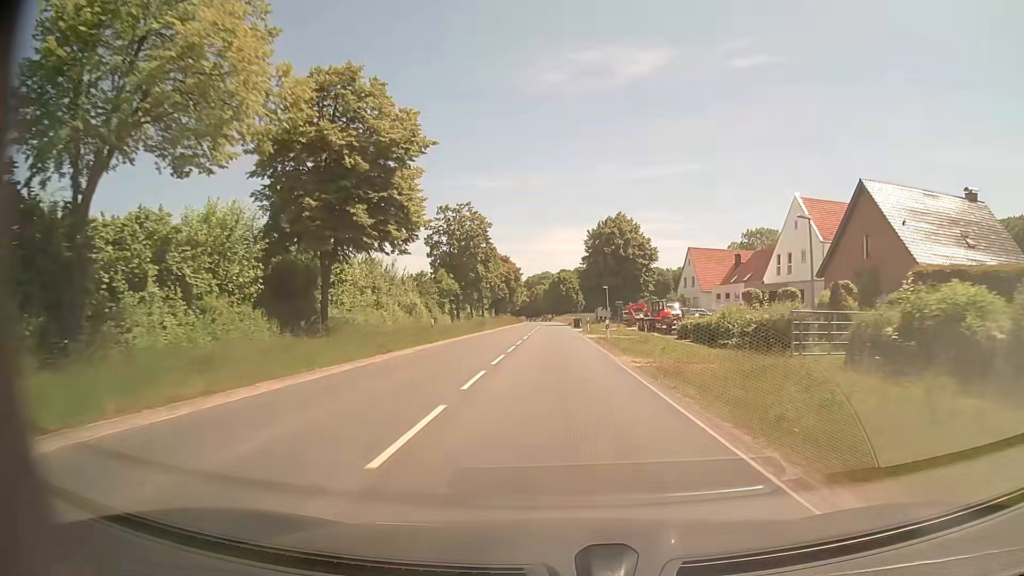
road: secondary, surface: asphalt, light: Day
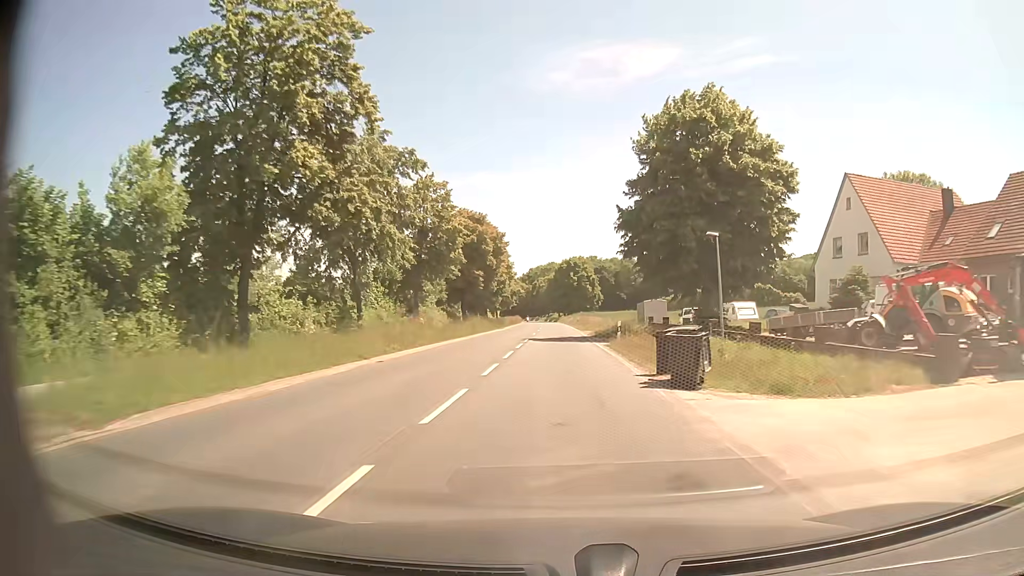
(-0.4, +54.0) m; -1°
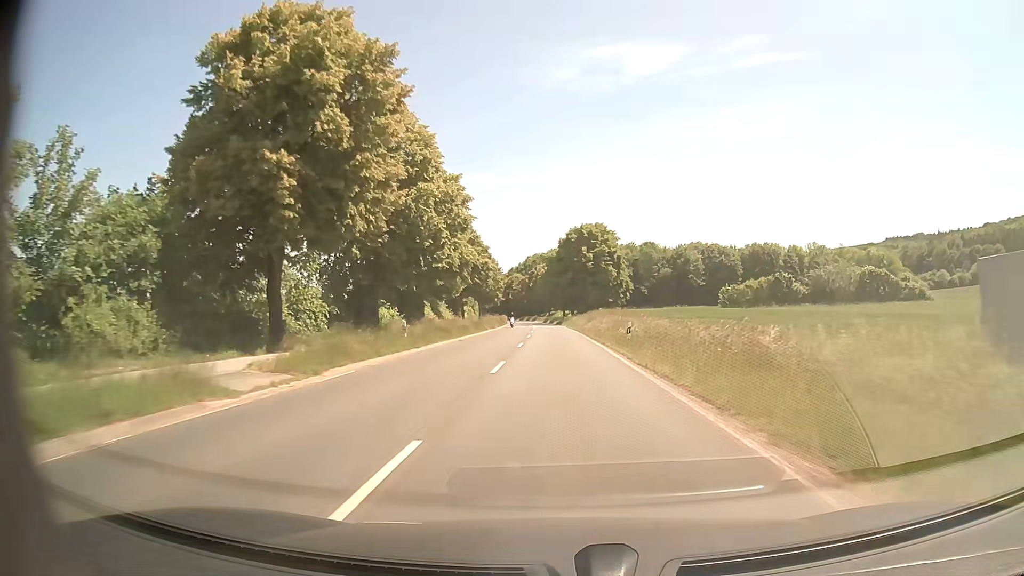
(-0.2, +54.0) m; 0°
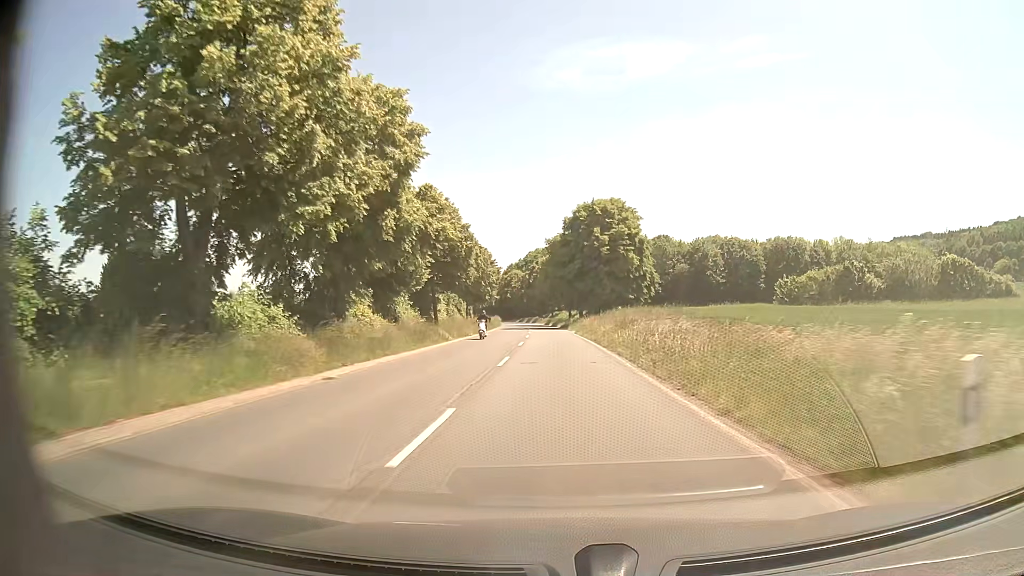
(0.0, +21.6) m; 0°
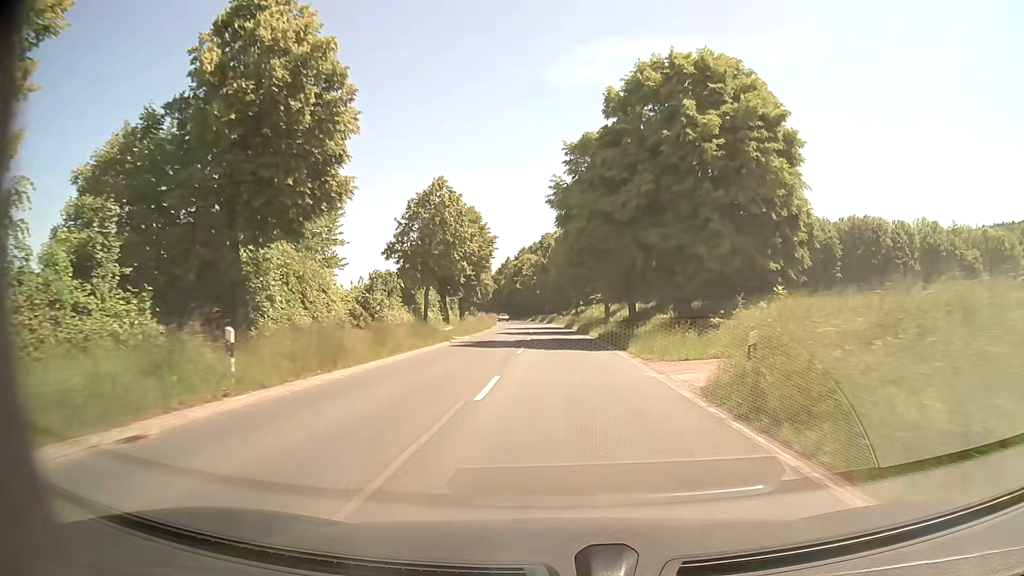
(-0.5, +43.2) m; -2°
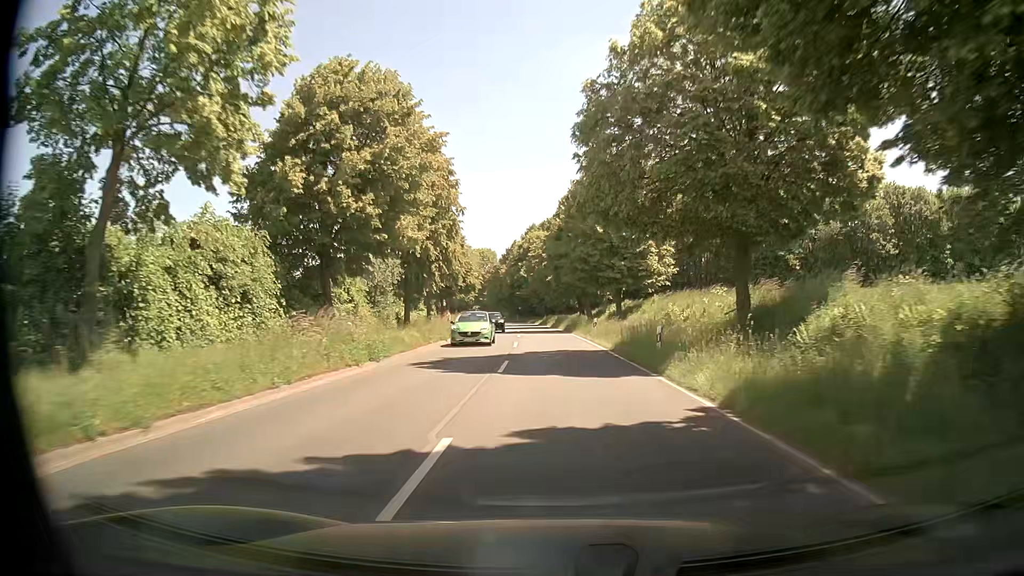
(-0.6, +43.2) m; -2°
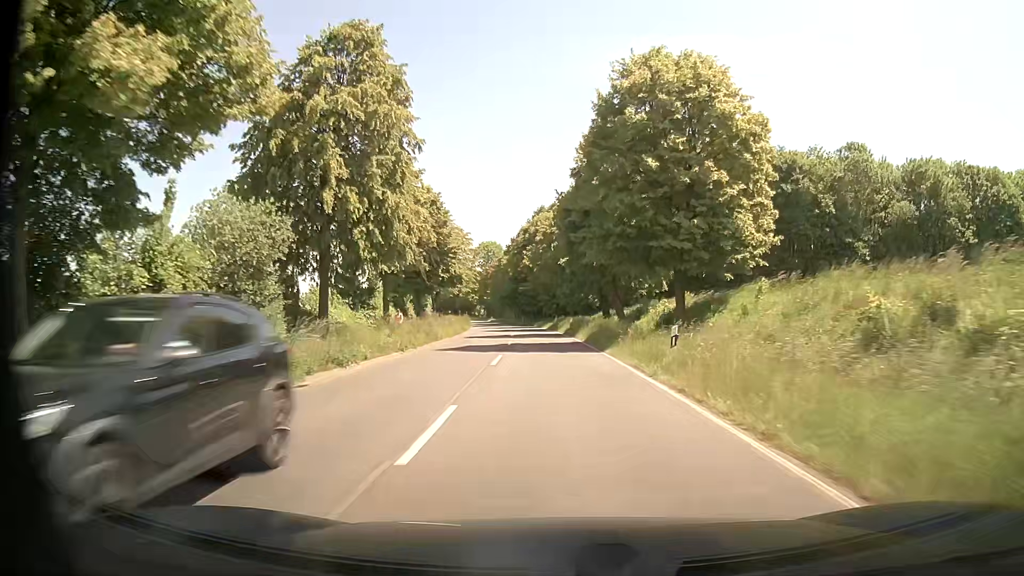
(-0.2, +21.6) m; -1°
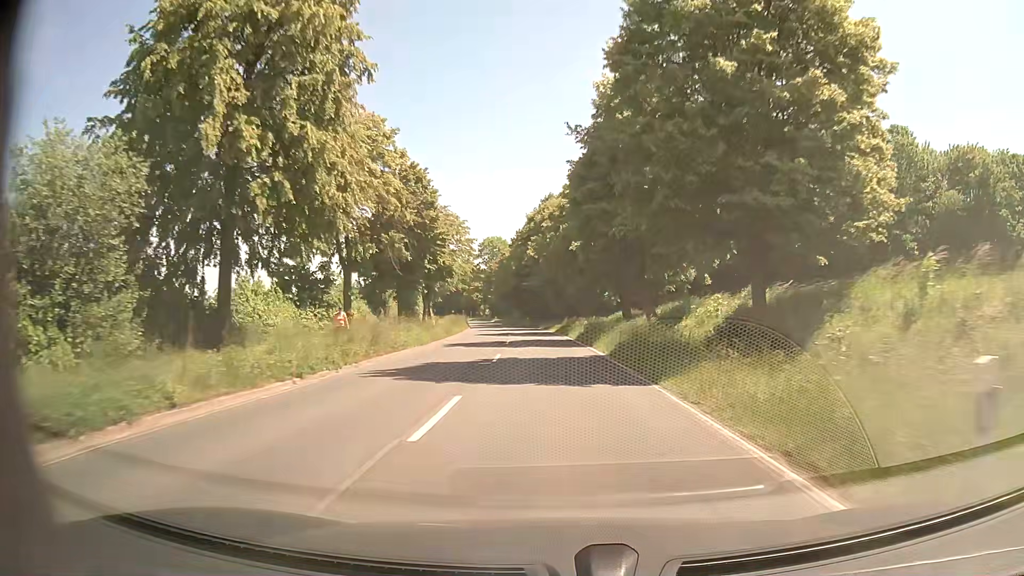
(0.0, +10.8) m; 0°
(0, +10) (0, +20) (-1, +30) (-1, +40) (-2, +50) (-3, +60) (-4, +70) (-6, +80) (-7, +90) (-9, +99) m
